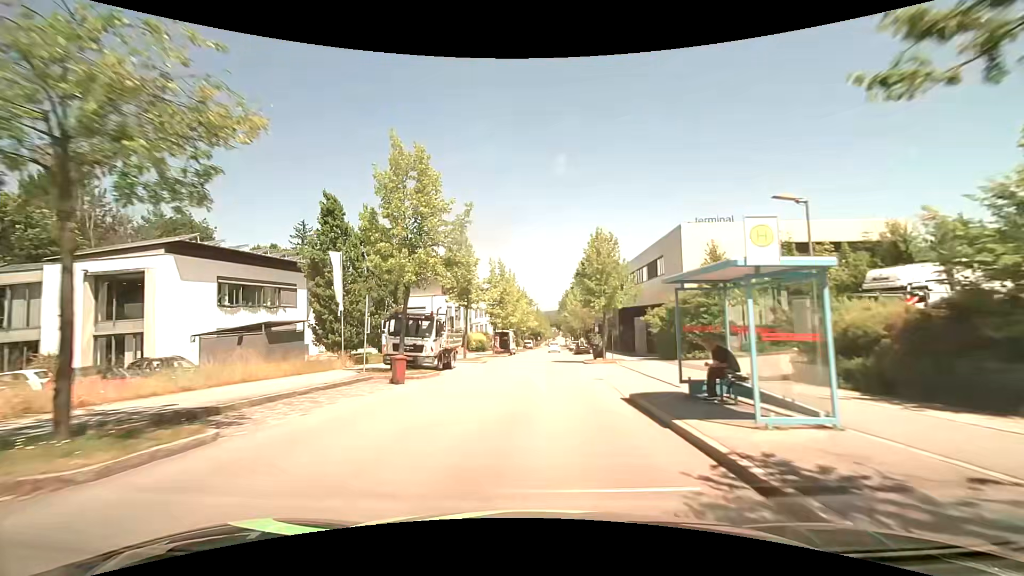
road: residential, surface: asphalt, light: Day
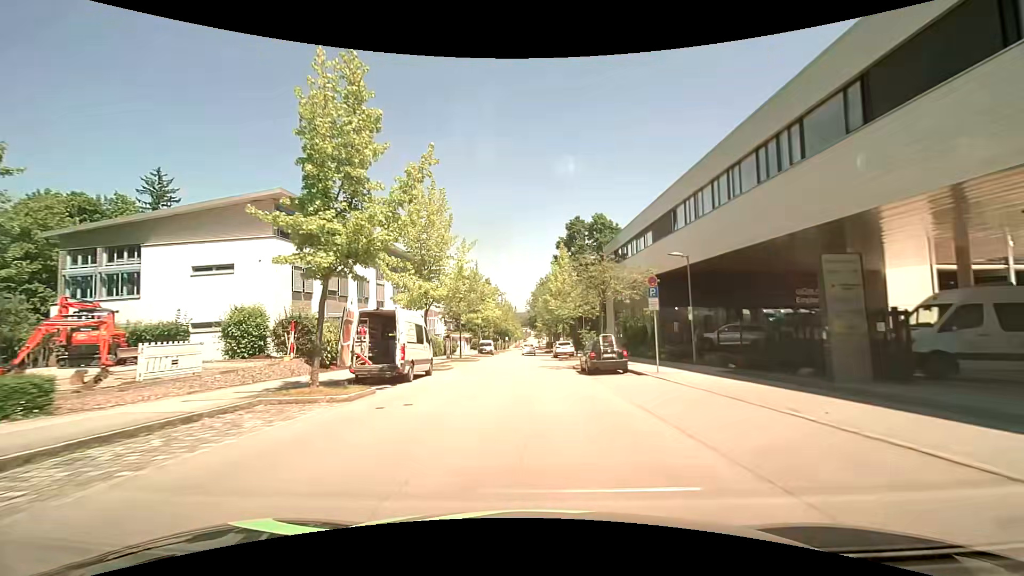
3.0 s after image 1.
(+1.2, +35.2) m; +3°
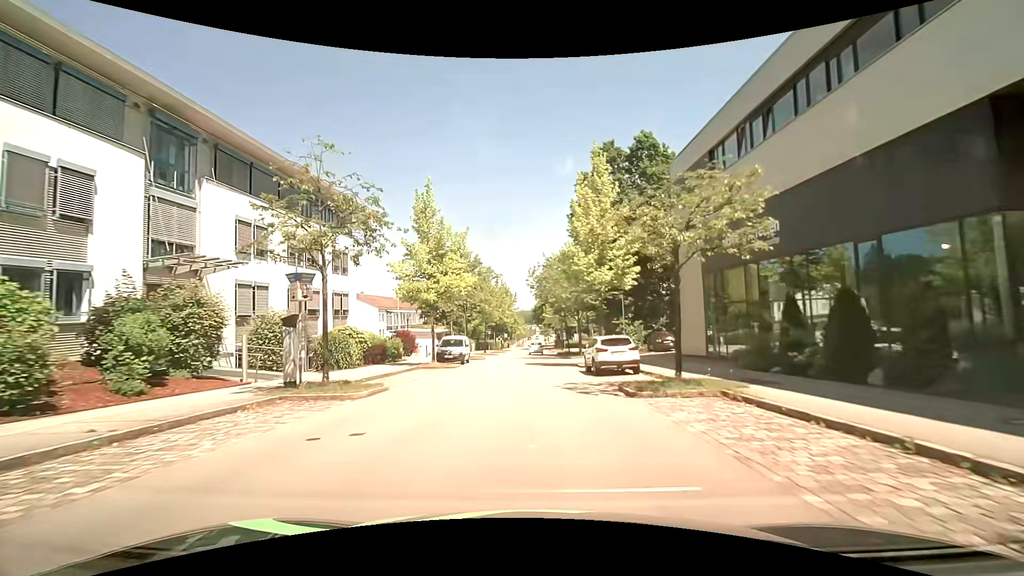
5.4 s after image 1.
(0.0, +27.4) m; 0°
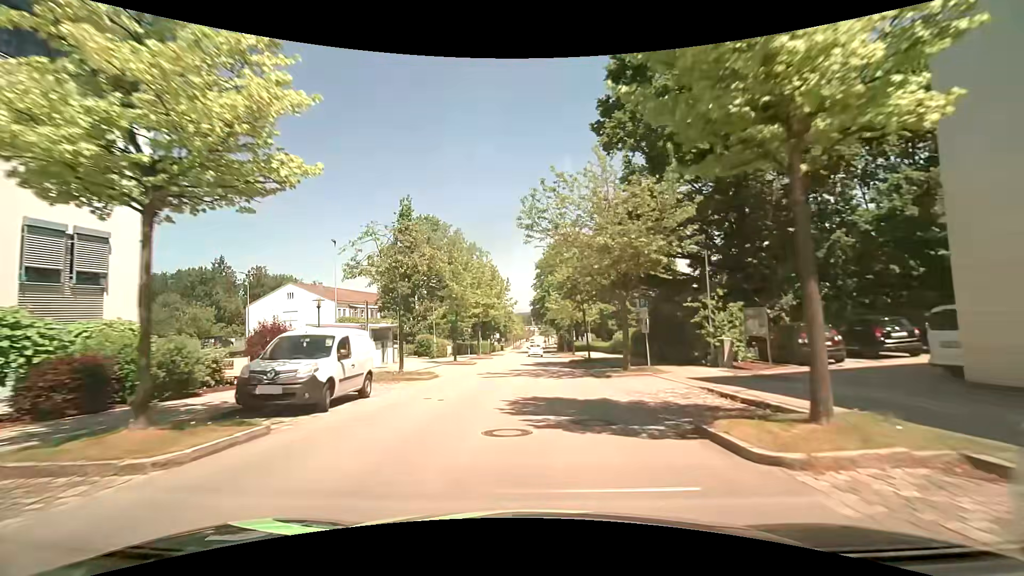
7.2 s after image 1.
(0.0, +20.9) m; +1°
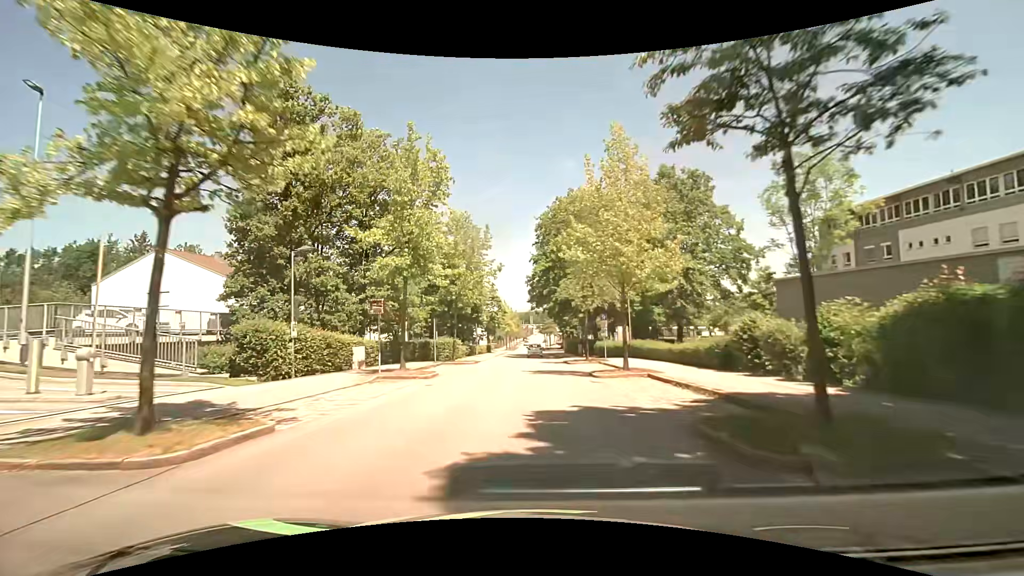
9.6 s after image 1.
(-0.3, +28.0) m; -1°
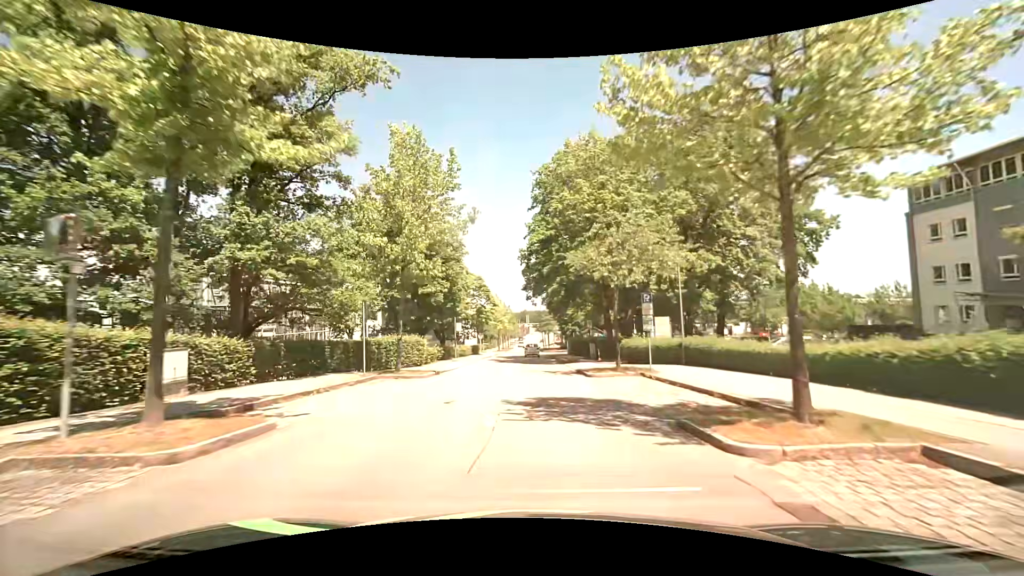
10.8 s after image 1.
(+0.2, +13.8) m; +1°
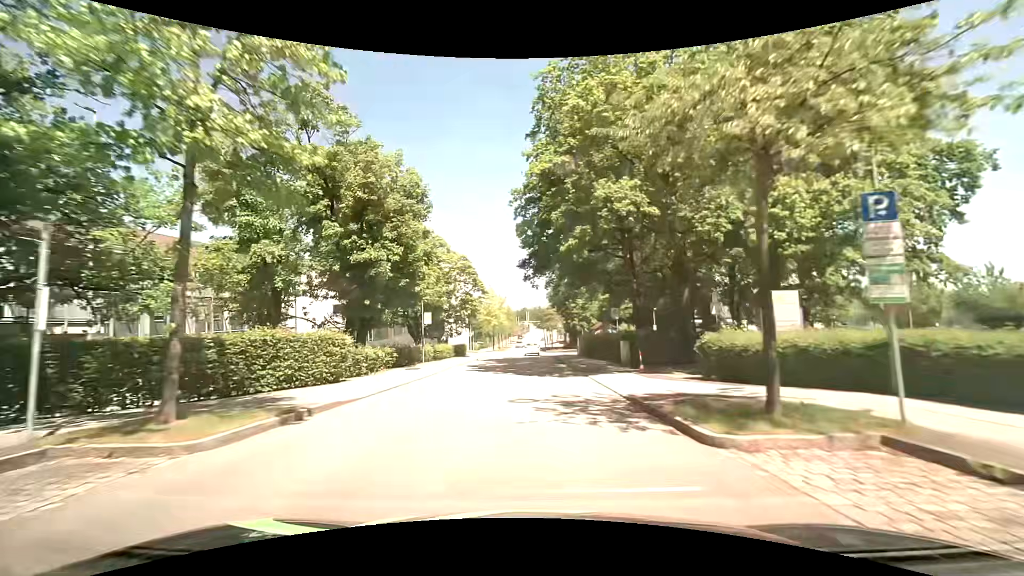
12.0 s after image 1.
(+0.1, +13.6) m; 0°
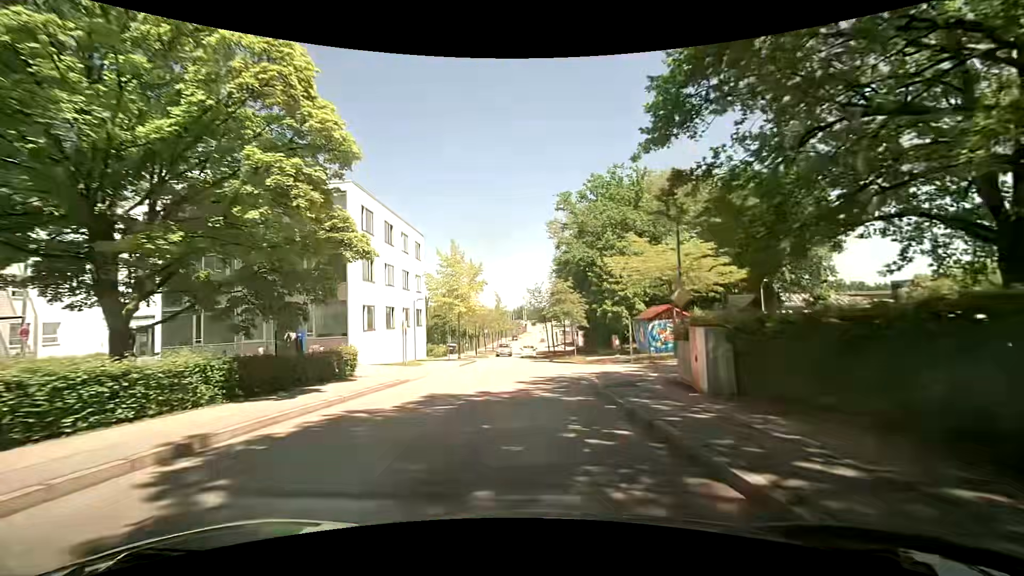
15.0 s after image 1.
(+0.1, +34.3) m; 0°
(0, +10) (0, +20) (-1, +30) (-1, +40) (-1, +50) (-1, +60) (-1, +70) (-1, +80) (-1, +90) (-1, +100) m
